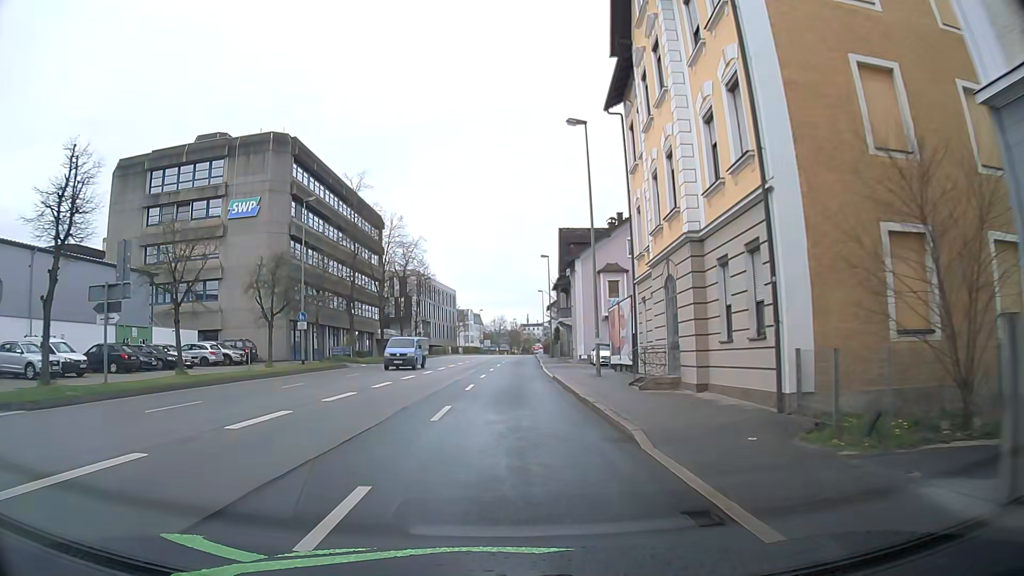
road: primary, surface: asphalt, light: Day
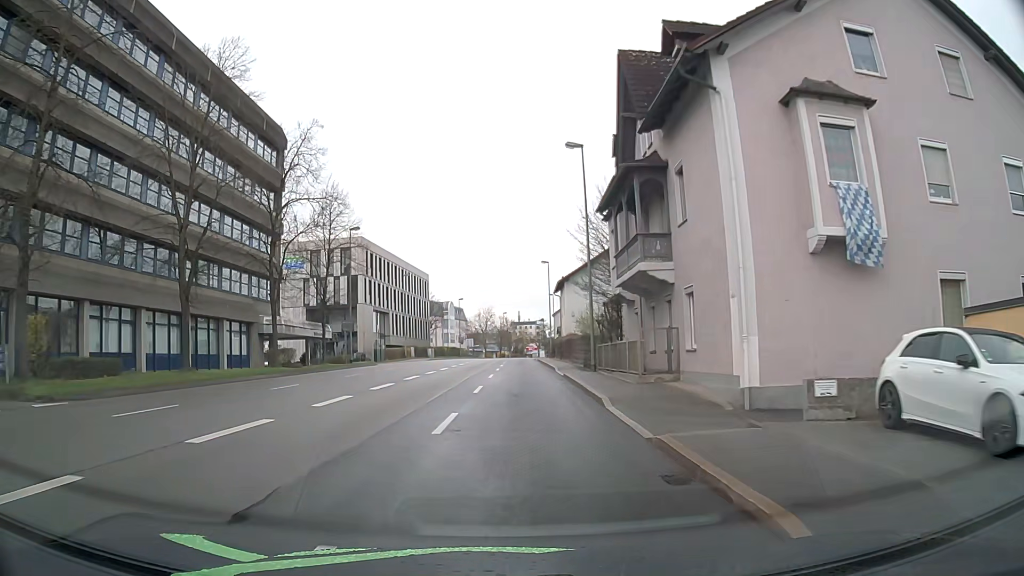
(+0.3, +38.0) m; 0°
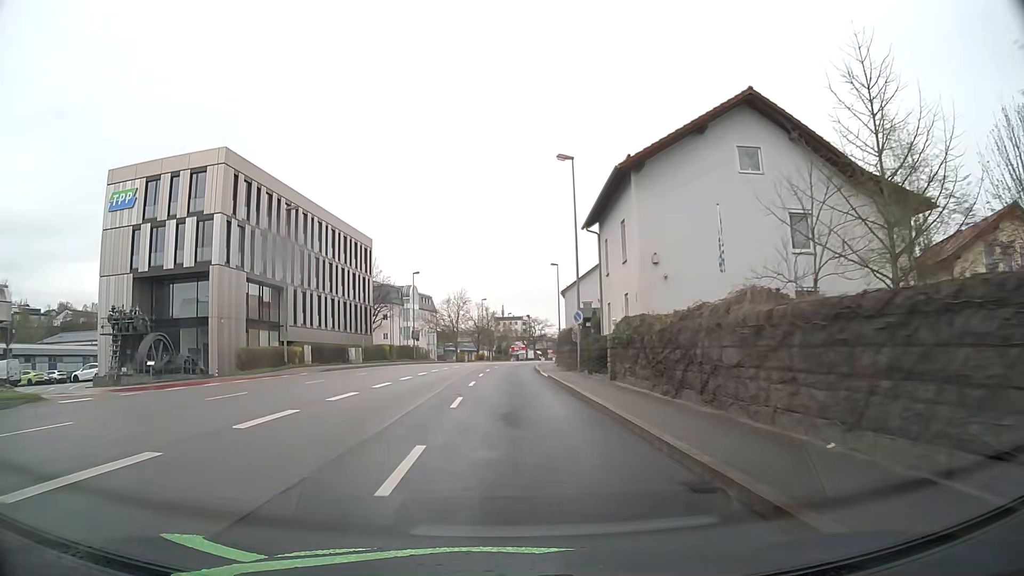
(+0.8, +40.4) m; +2°
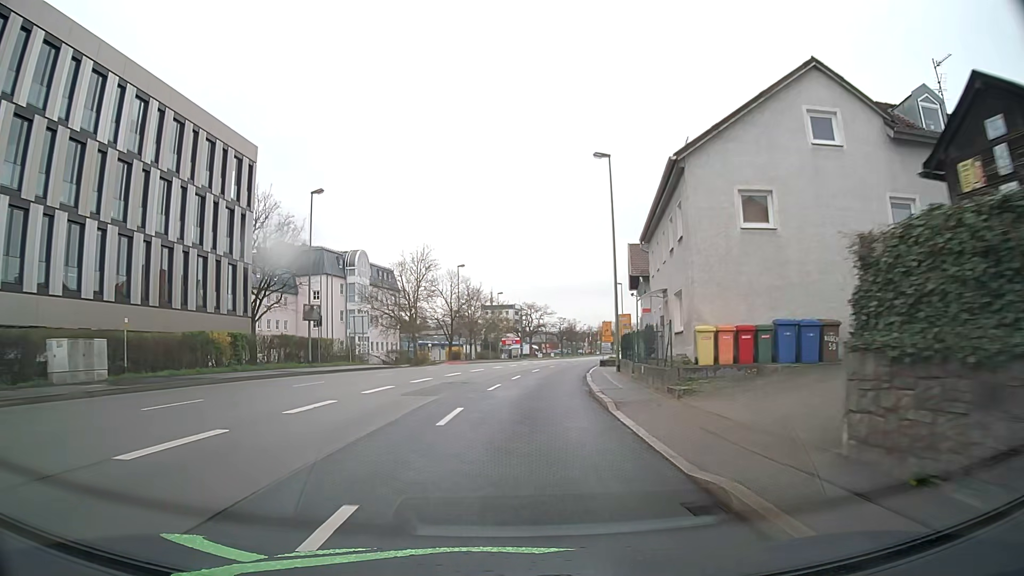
(-0.1, +39.5) m; +1°
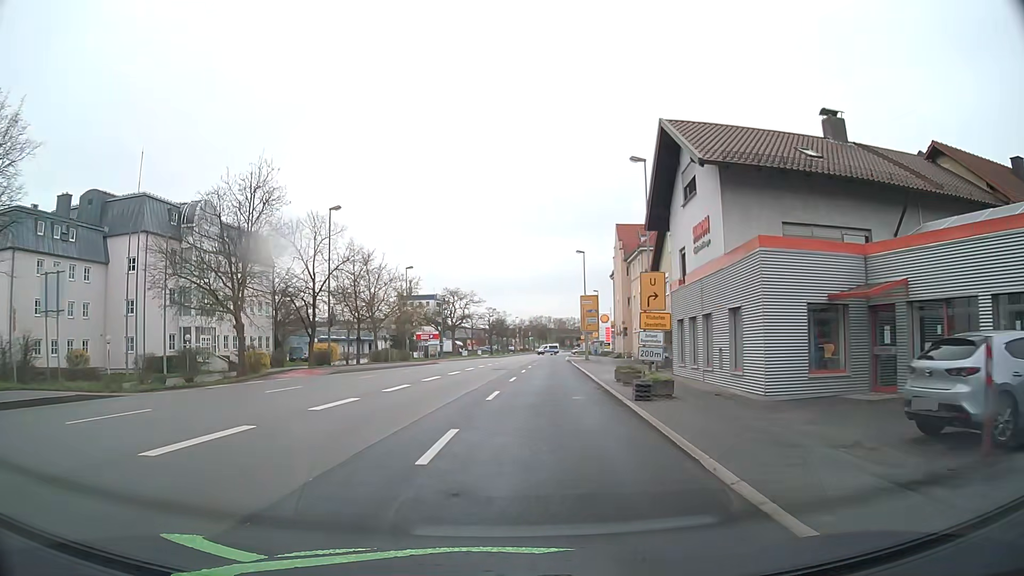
(+1.4, +29.1) m; +6°
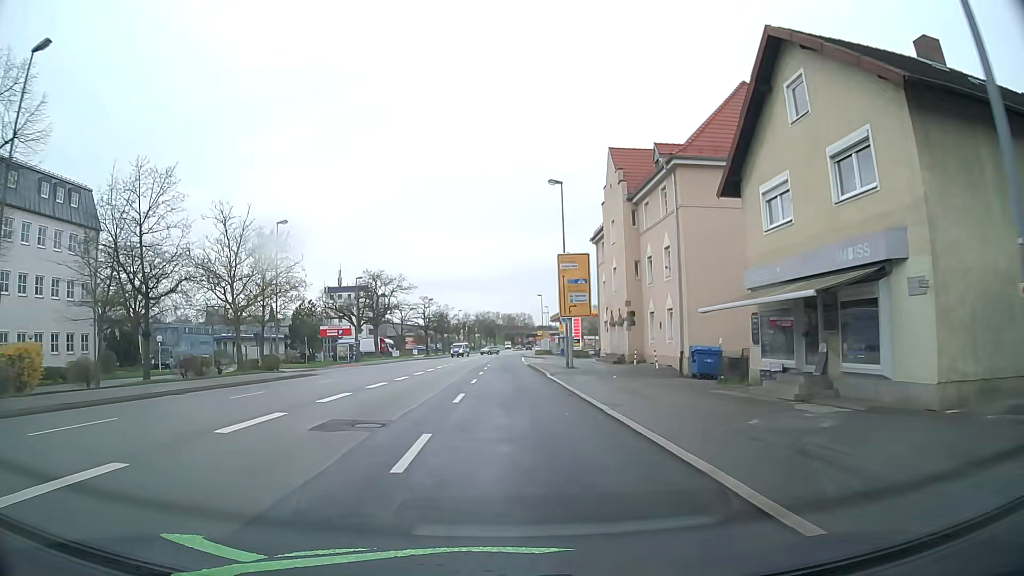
(+1.3, +27.3) m; +5°
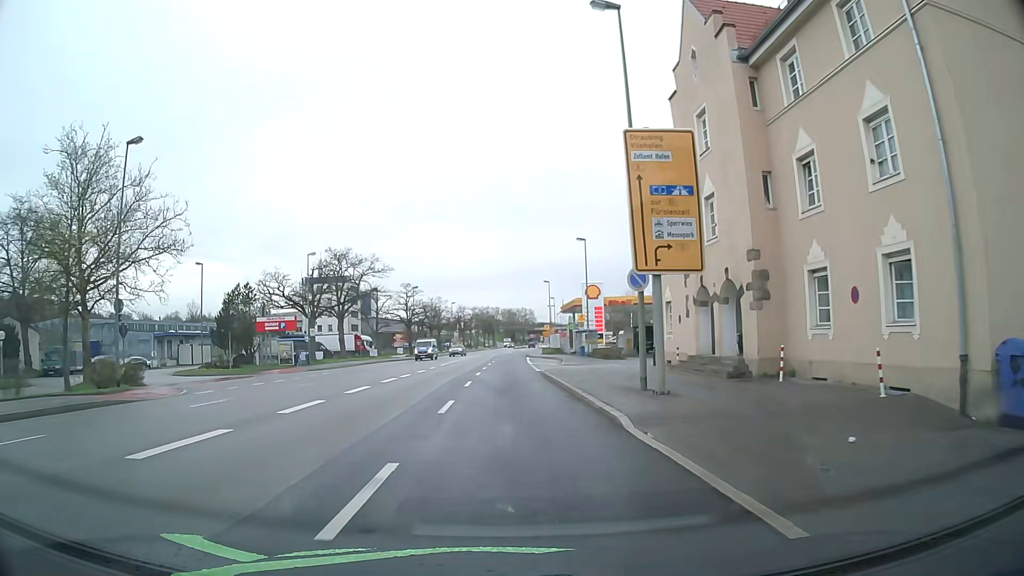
(0.0, +20.5) m; 0°
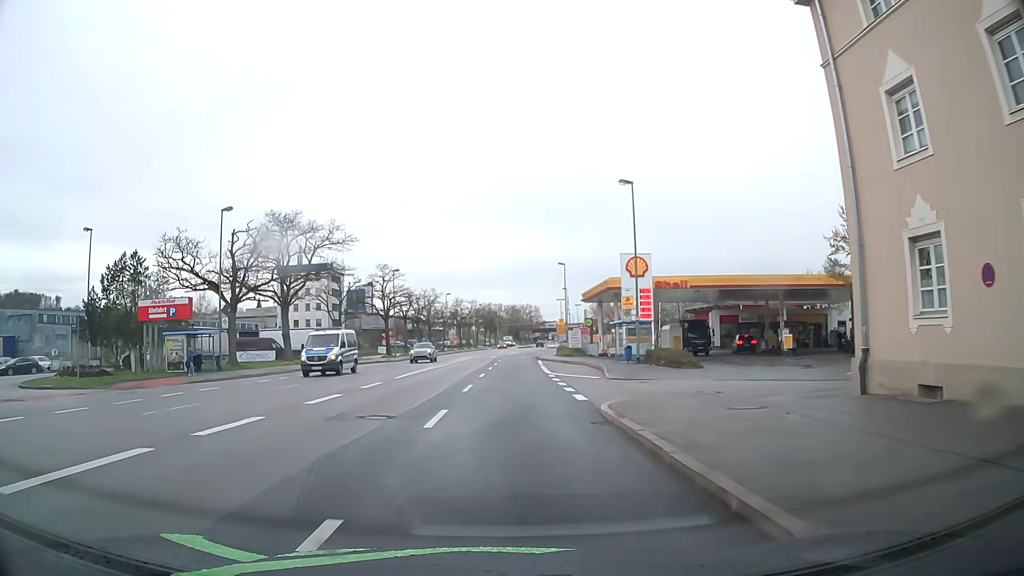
(-0.2, +20.7) m; 0°
(0, +10) (0, +20) (0, +30) (0, +40) (0, +50) (0, +60) (+1, +70) (+2, +80) (+3, +90) (+4, +100) m
